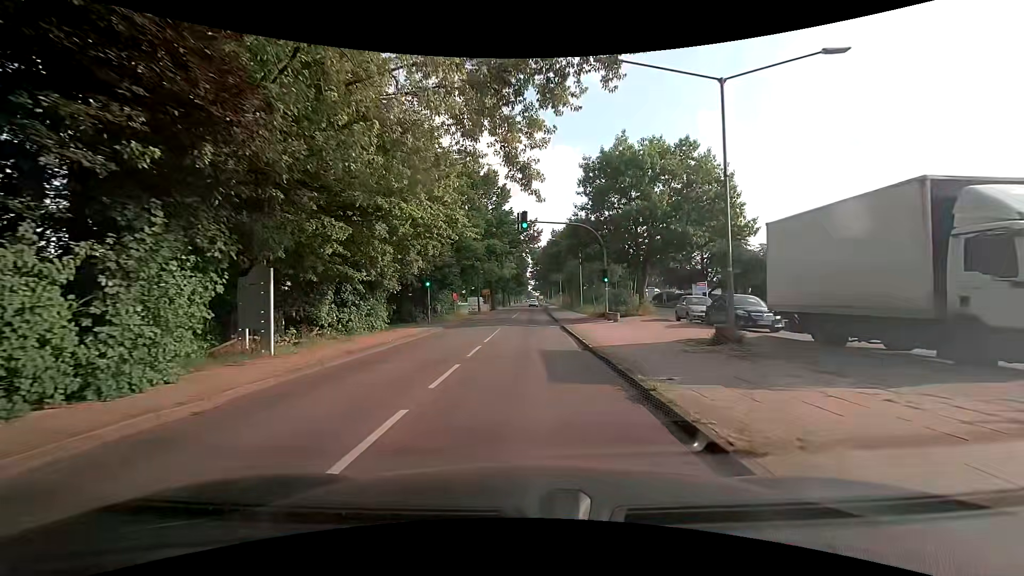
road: secondary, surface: asphalt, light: Day
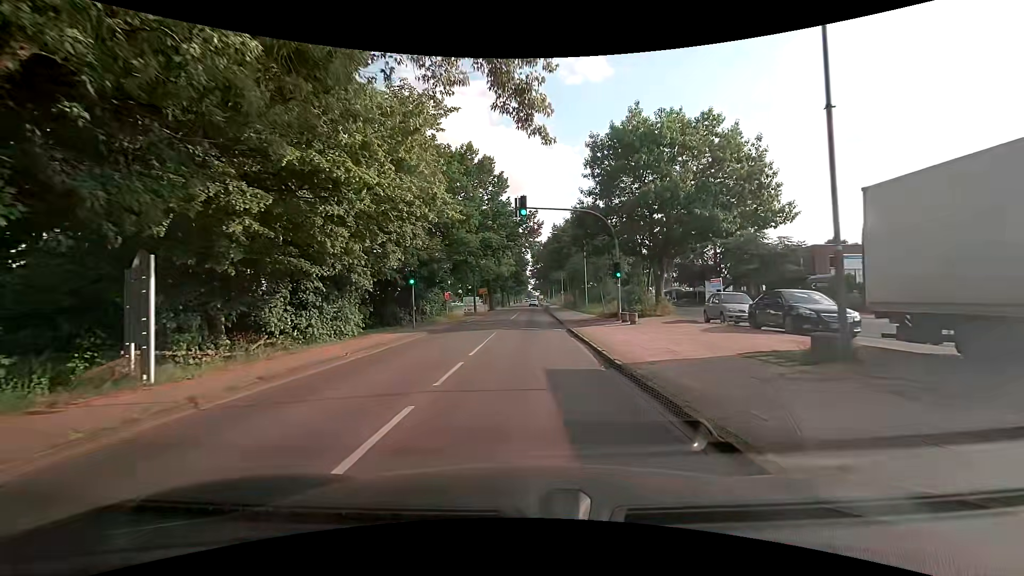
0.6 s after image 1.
(-0.1, +4.5) m; -2°
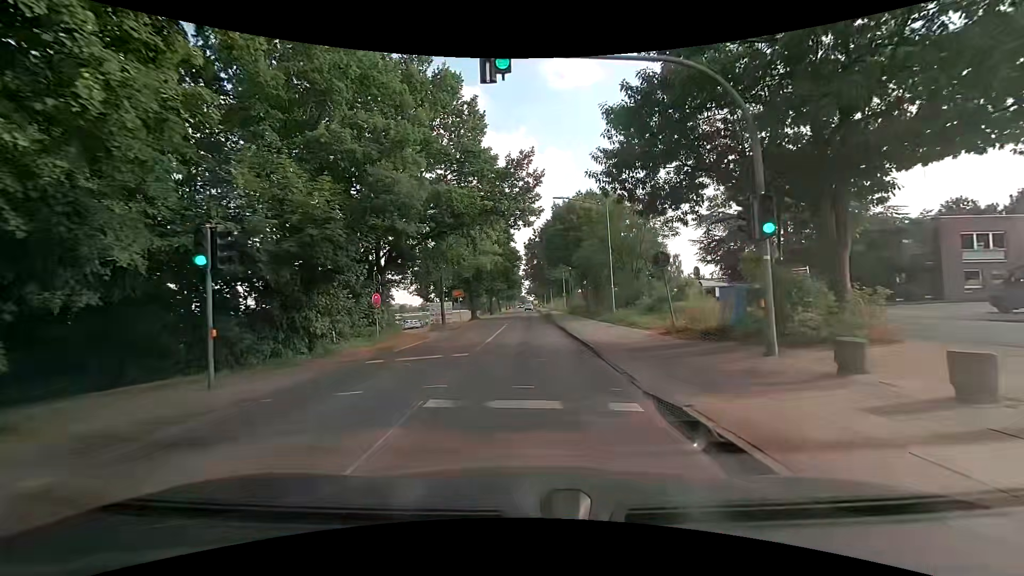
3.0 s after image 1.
(+0.3, +17.8) m; +1°
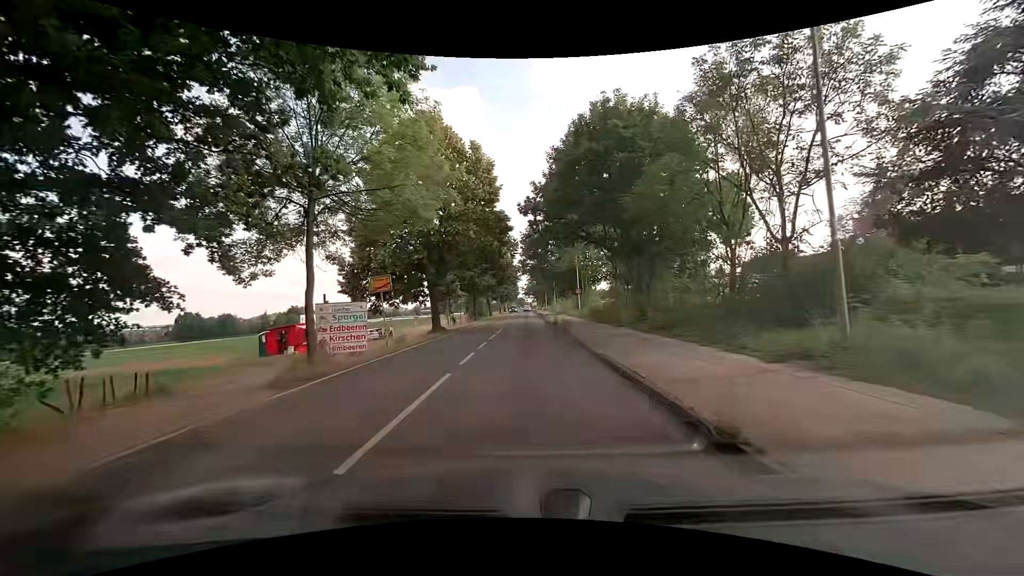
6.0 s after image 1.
(+0.2, +22.6) m; 0°
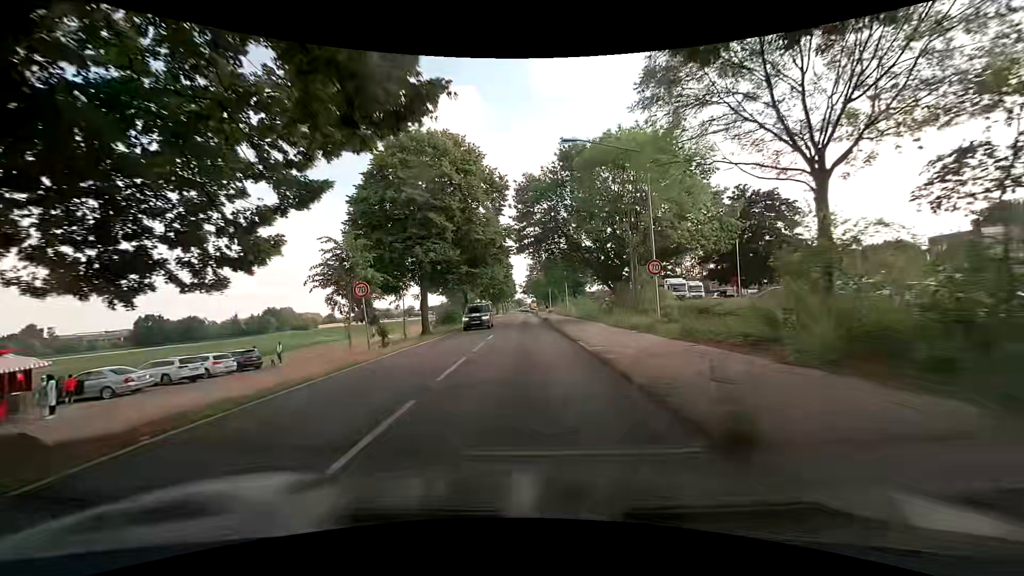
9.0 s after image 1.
(0.0, +30.4) m; +1°
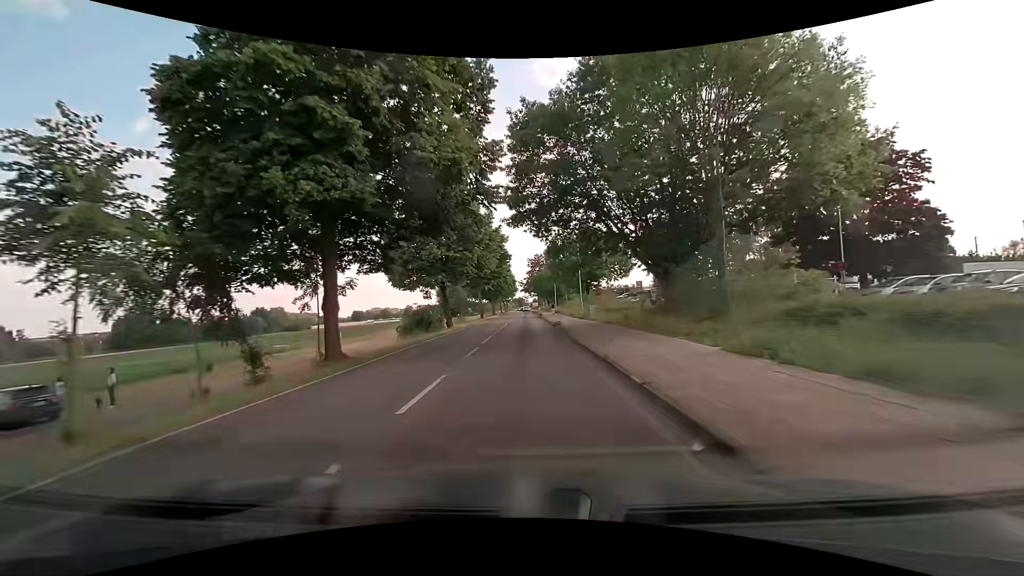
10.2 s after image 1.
(-0.2, +15.2) m; -1°
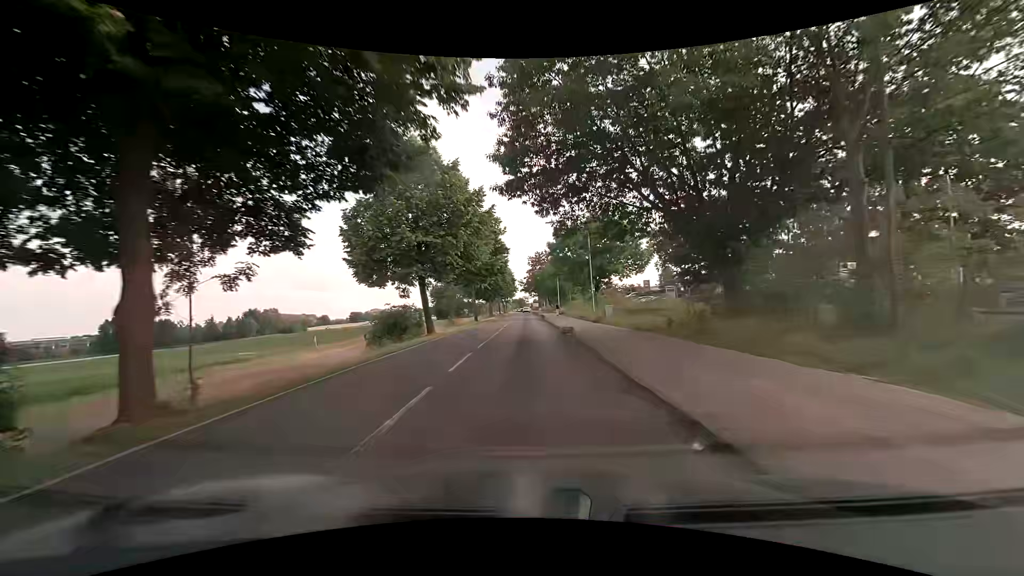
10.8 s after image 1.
(0.0, +8.2) m; 0°
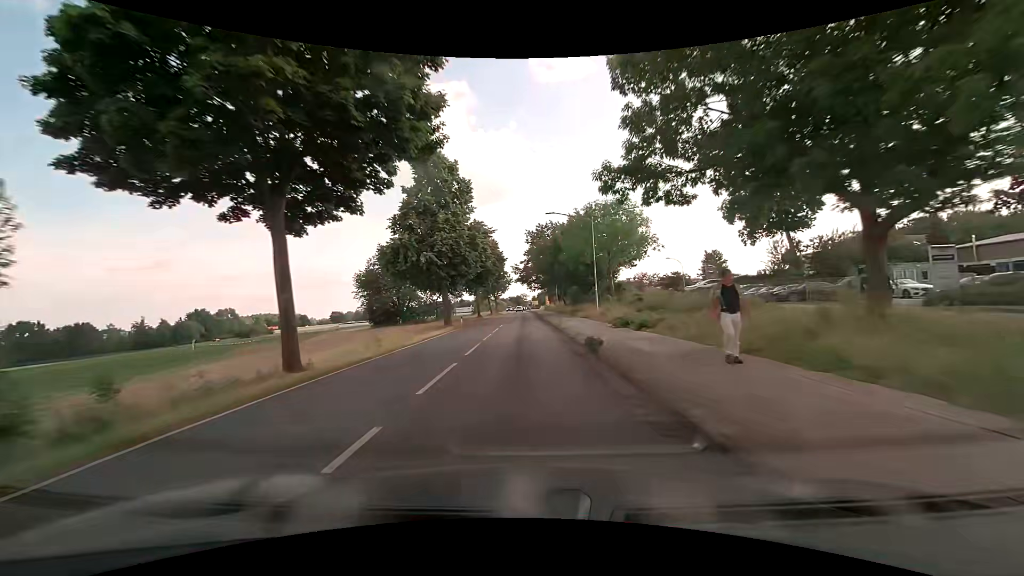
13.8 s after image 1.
(-0.2, +45.8) m; 0°
(0, +10) (0, +20) (0, +30) (0, +40) (0, +50) (0, +60) (0, +70) (0, +80) (0, +90) (0, +100) m
